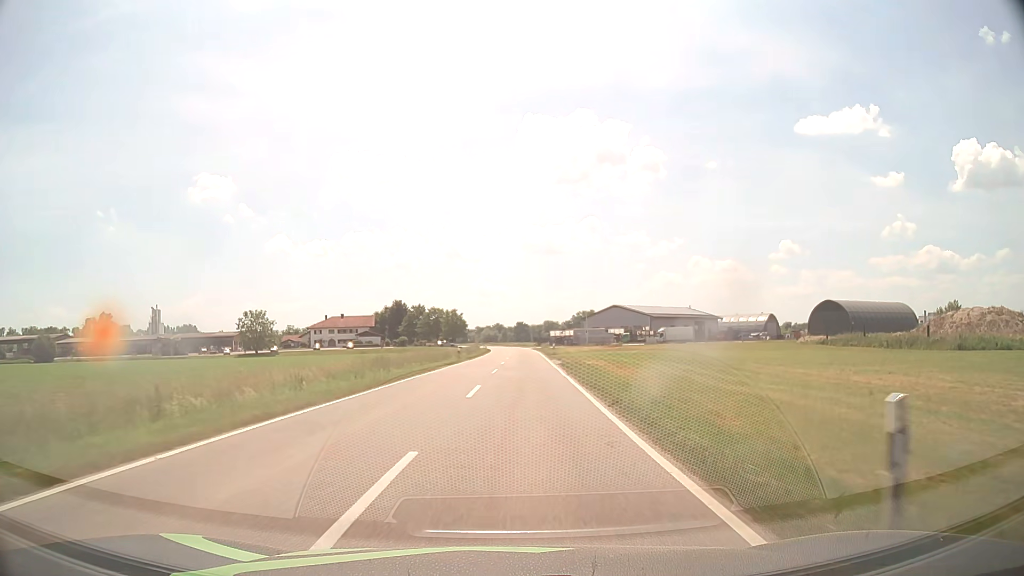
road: tertiary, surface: asphalt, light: Day
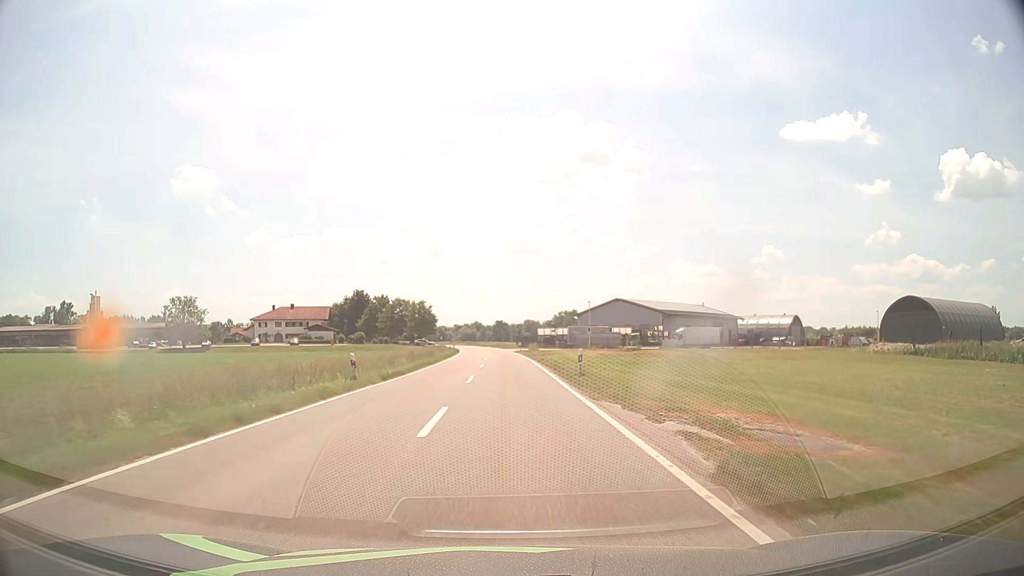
(+0.7, +30.7) m; +2°
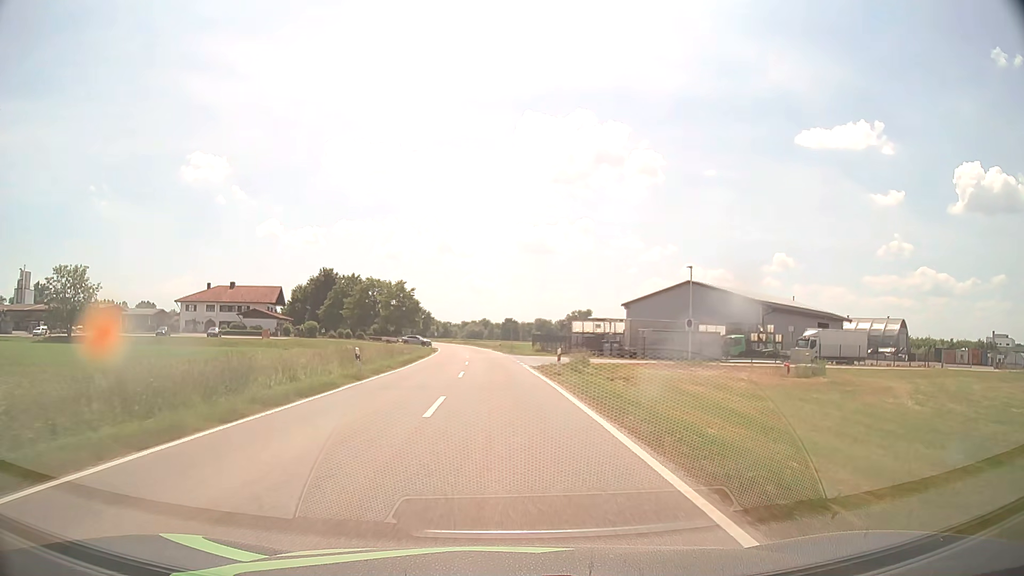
(+0.2, +46.0) m; 0°
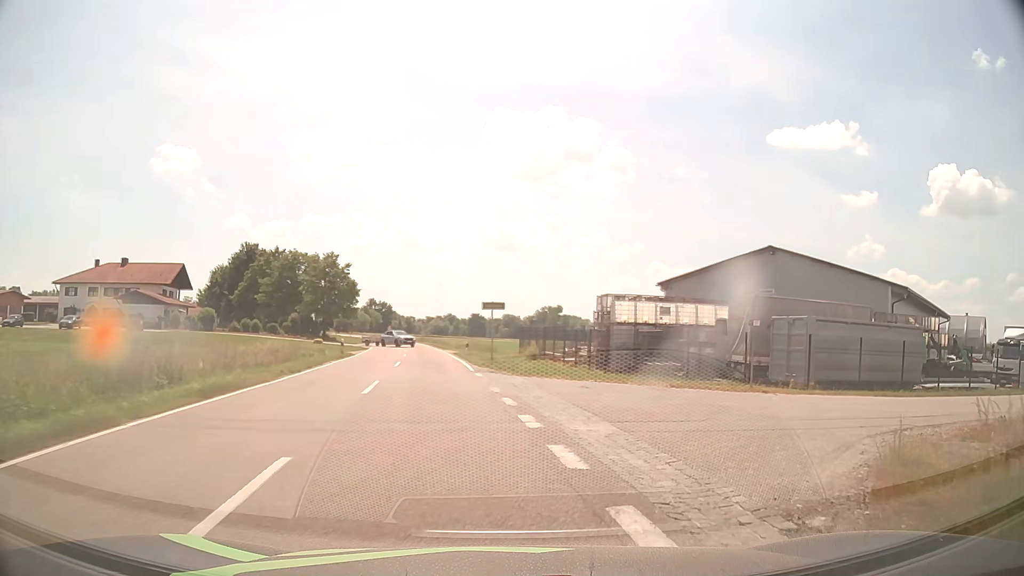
(-0.4, +32.1) m; +2°
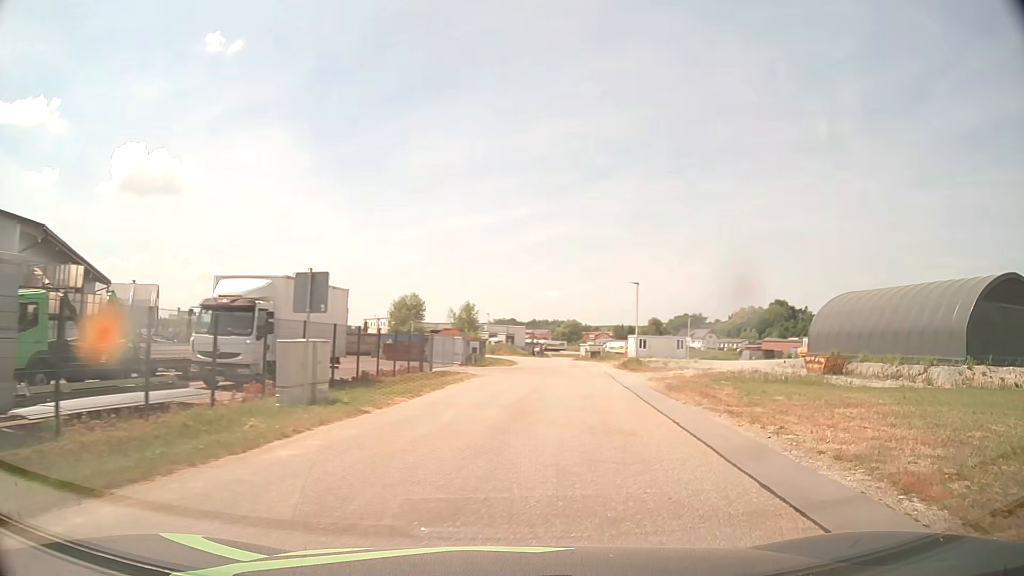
(+10.5, +15.8) m; +73°
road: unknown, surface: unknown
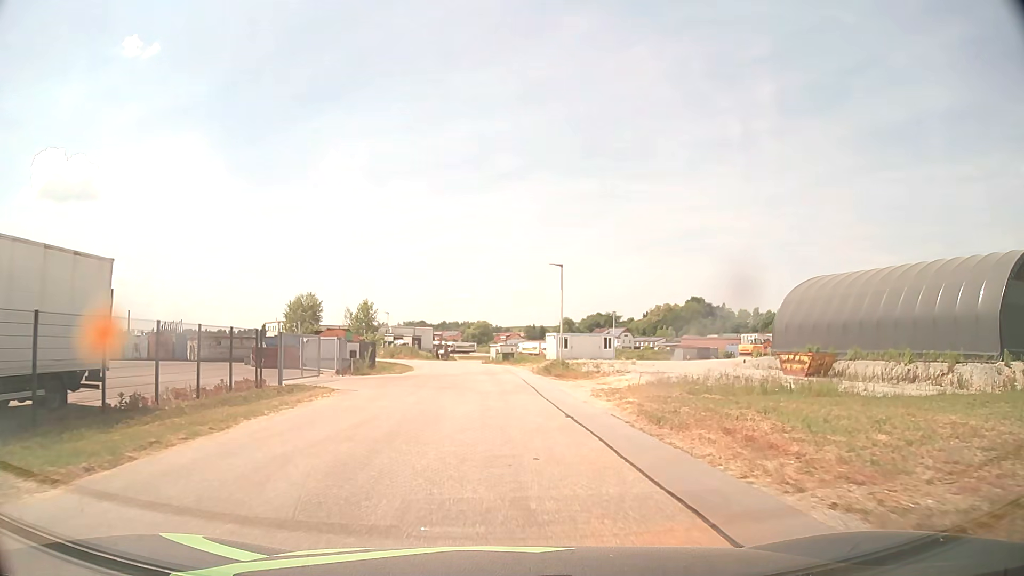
(+1.2, +11.0) m; +9°
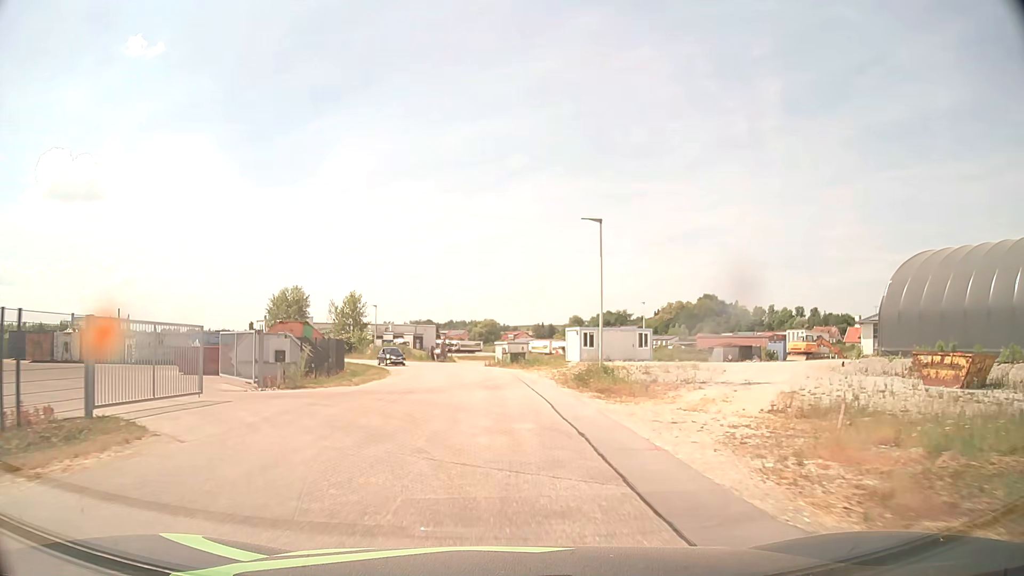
(-0.1, +13.7) m; -1°
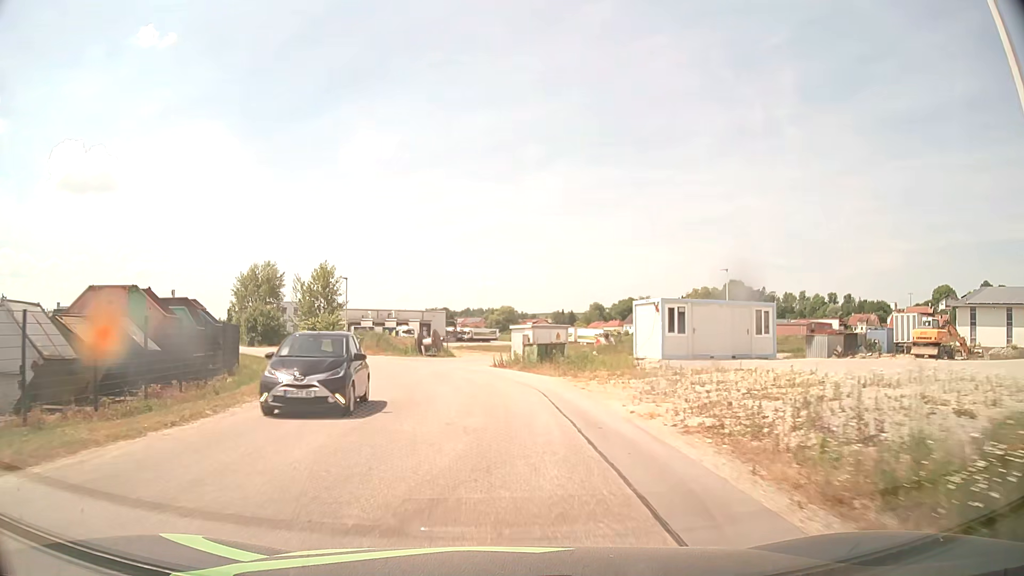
(-0.2, +21.4) m; -1°
(0, +10) (-1, +20) (-3, +30) (0, +39) (+7, +46) (+15, +52) (+23, +57) (+32, +63) (+40, +69) (+48, +75) m
